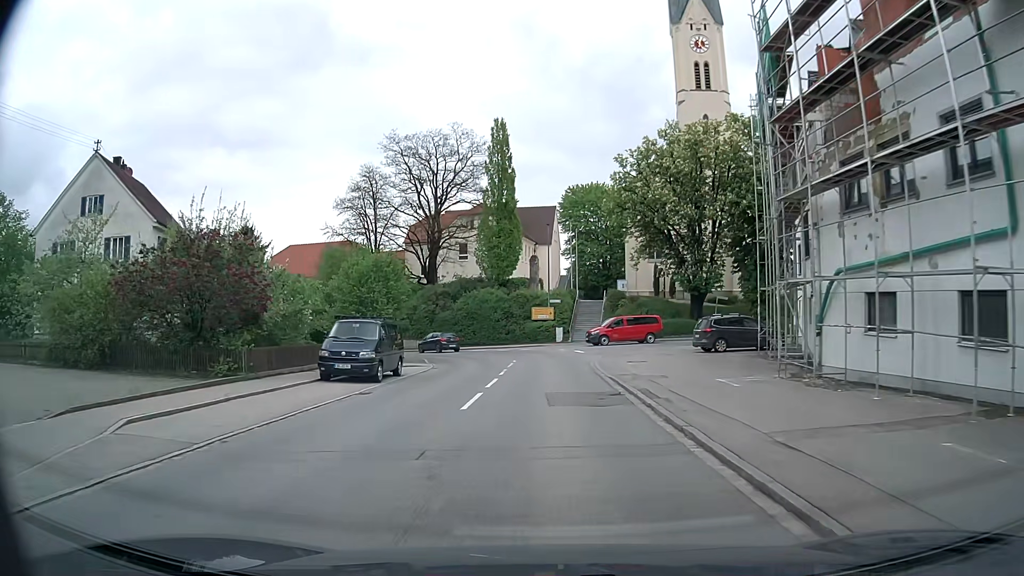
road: secondary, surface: asphalt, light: Day
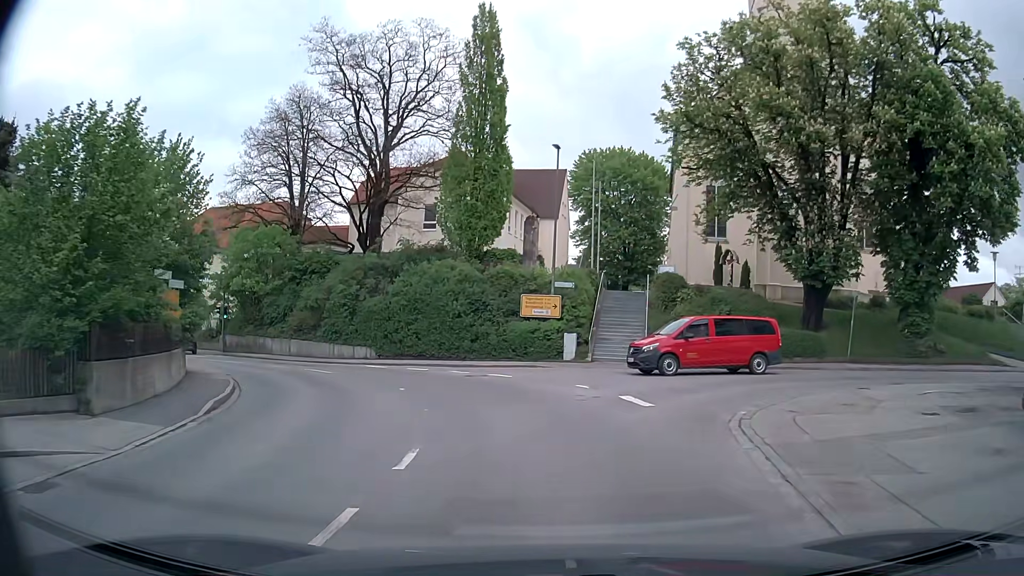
(0.0, +23.2) m; +1°
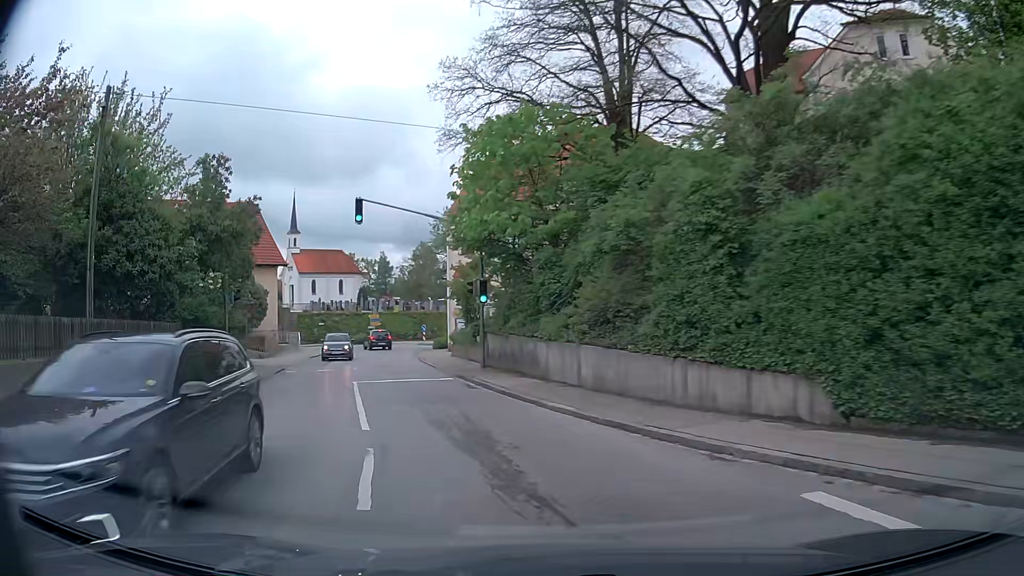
(-5.4, +23.4) m; -32°
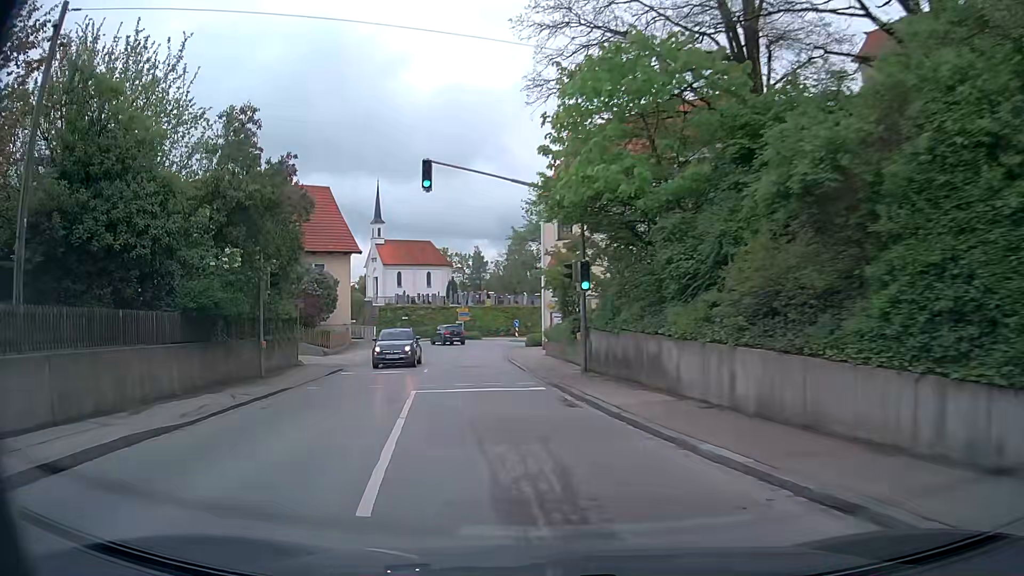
(-0.4, +5.0) m; -9°
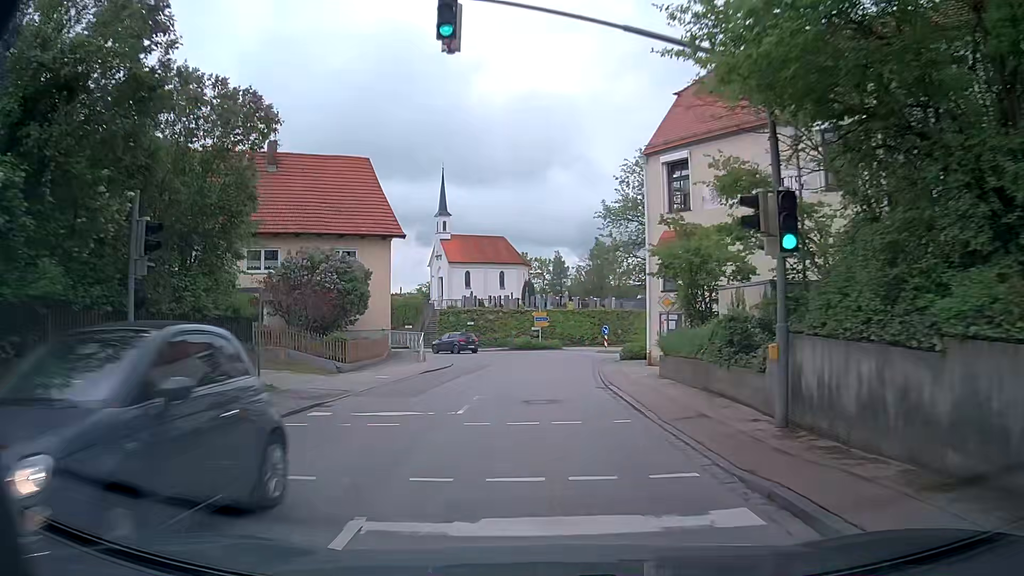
(-0.9, +10.4) m; -8°
(0, +10) (0, +20) (0, +30) (+3, +39) (+10, +47) (+18, +52) (+27, +57) (+36, +62) (+44, +67) (+53, +72) m
